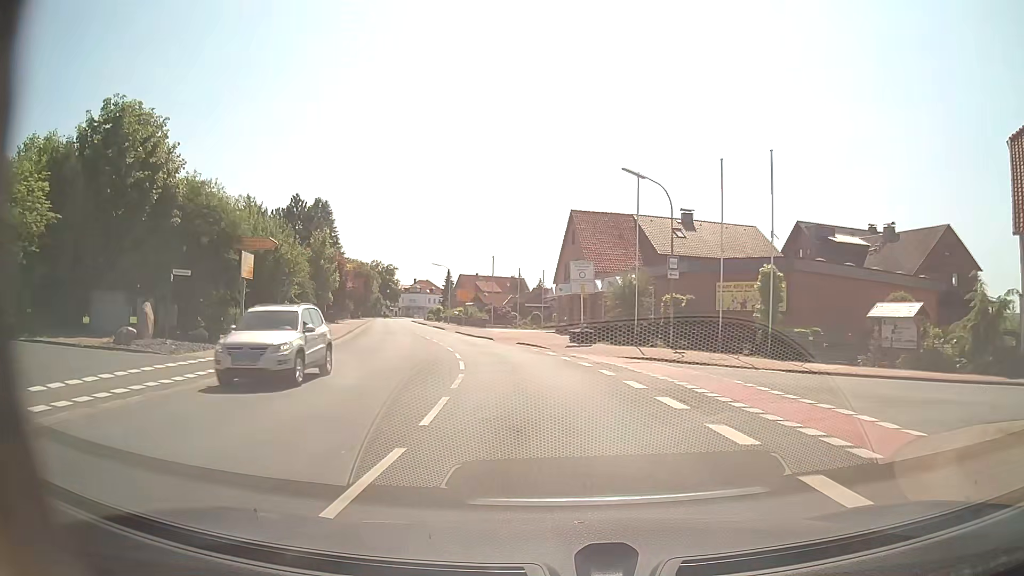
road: secondary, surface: asphalt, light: Day
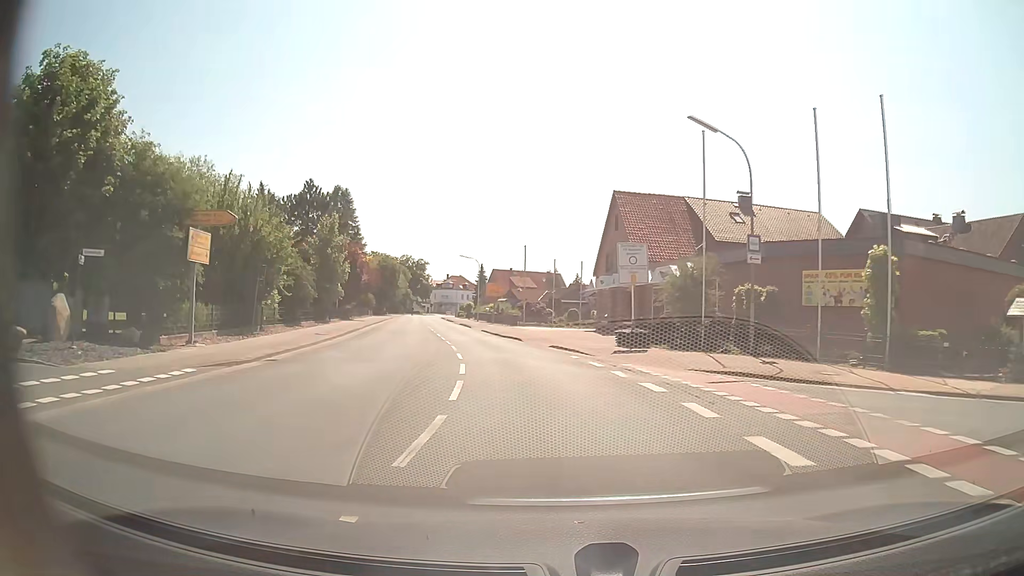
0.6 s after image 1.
(-0.2, +7.1) m; -3°
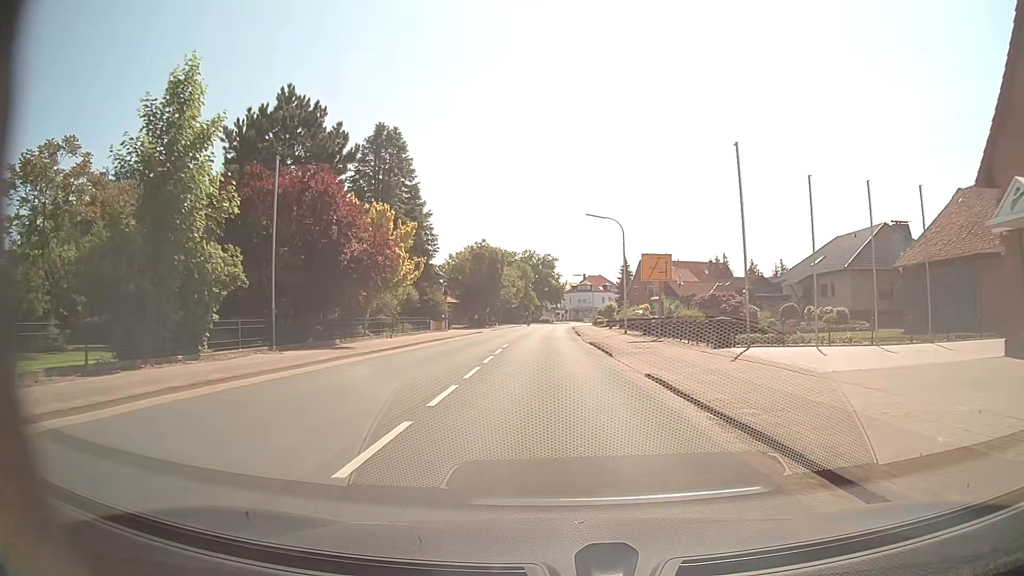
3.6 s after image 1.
(-4.2, +36.6) m; -12°
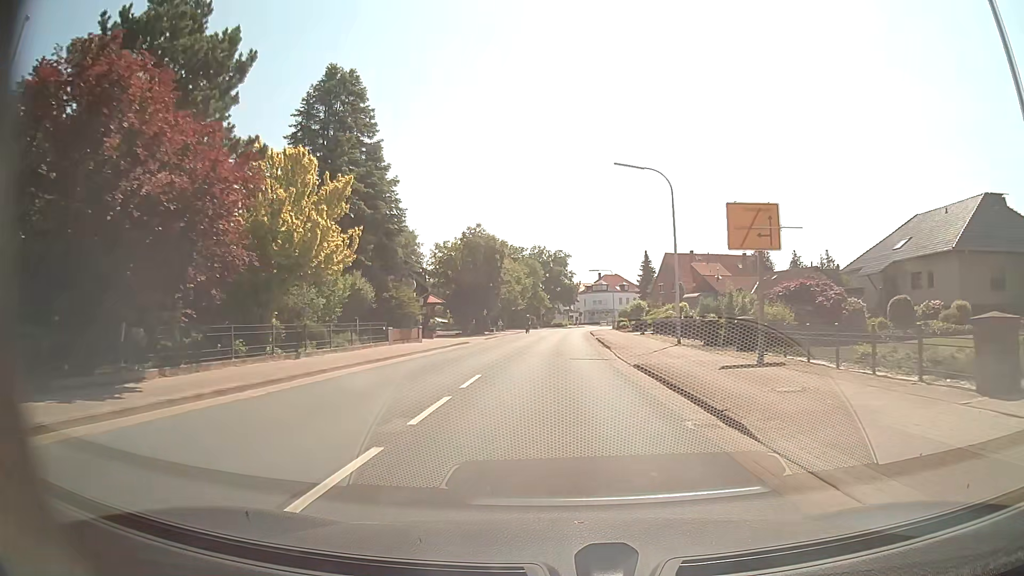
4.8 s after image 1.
(-0.1, +15.3) m; -1°
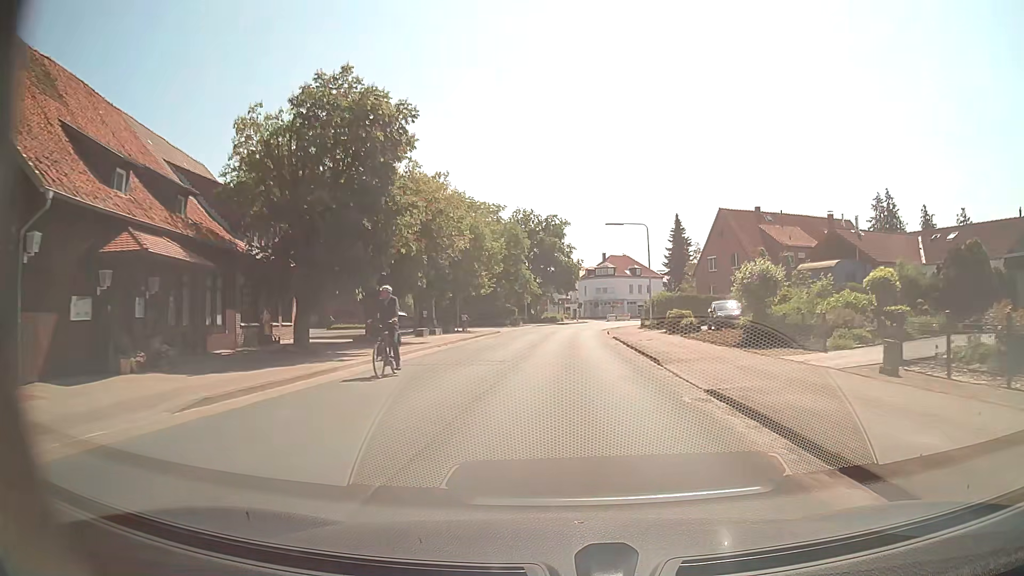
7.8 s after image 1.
(+0.2, +37.8) m; +1°
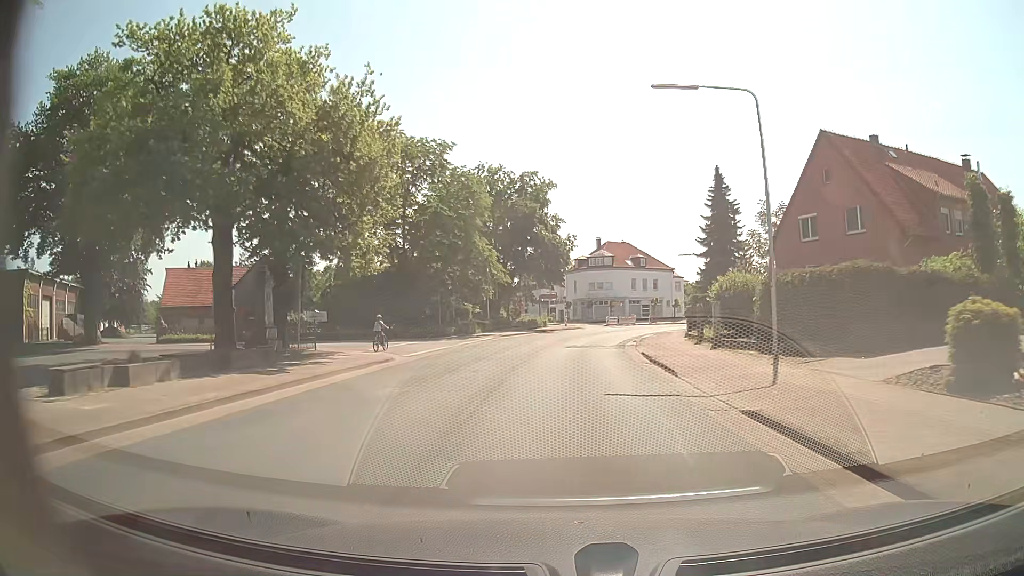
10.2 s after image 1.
(+0.4, +29.6) m; +2°
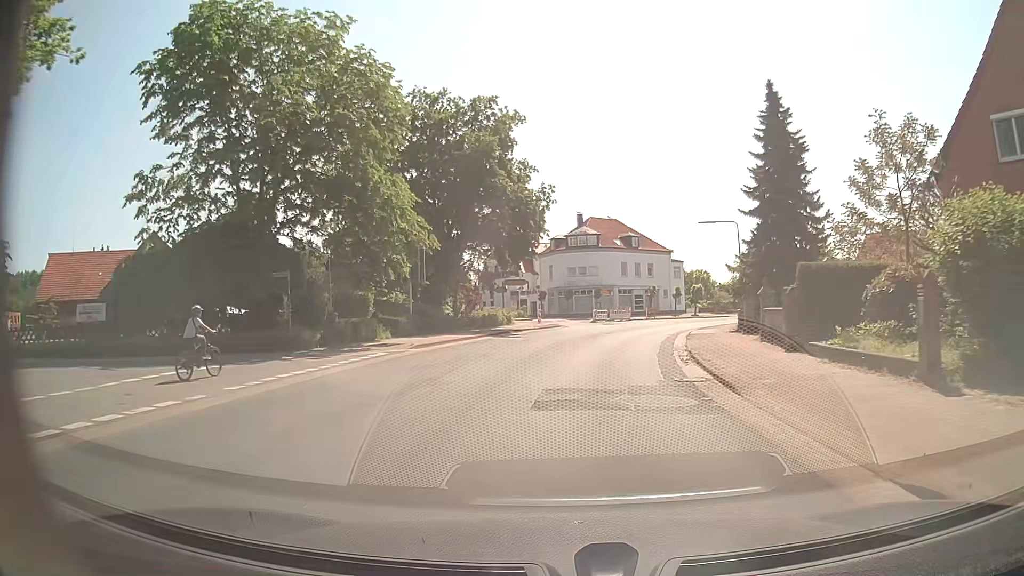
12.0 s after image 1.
(+0.2, +20.8) m; +2°
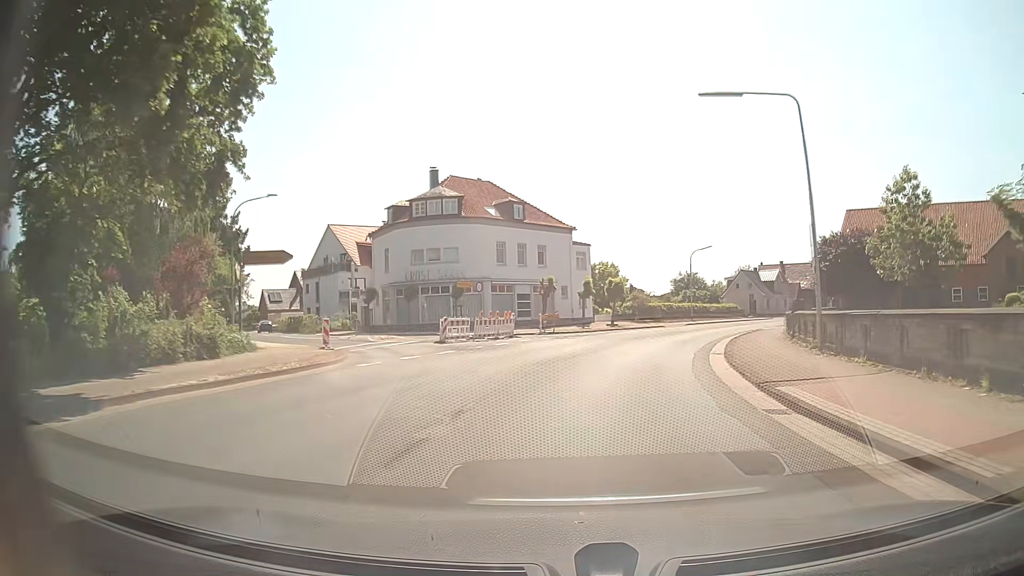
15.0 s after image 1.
(+2.5, +31.1) m; +11°
(0, +10) (+2, +20) (+4, +30) (+7, +39) (+11, +48) (+16, +57) (+21, +66) (+27, +74) (+32, +82) (+38, +90) m
